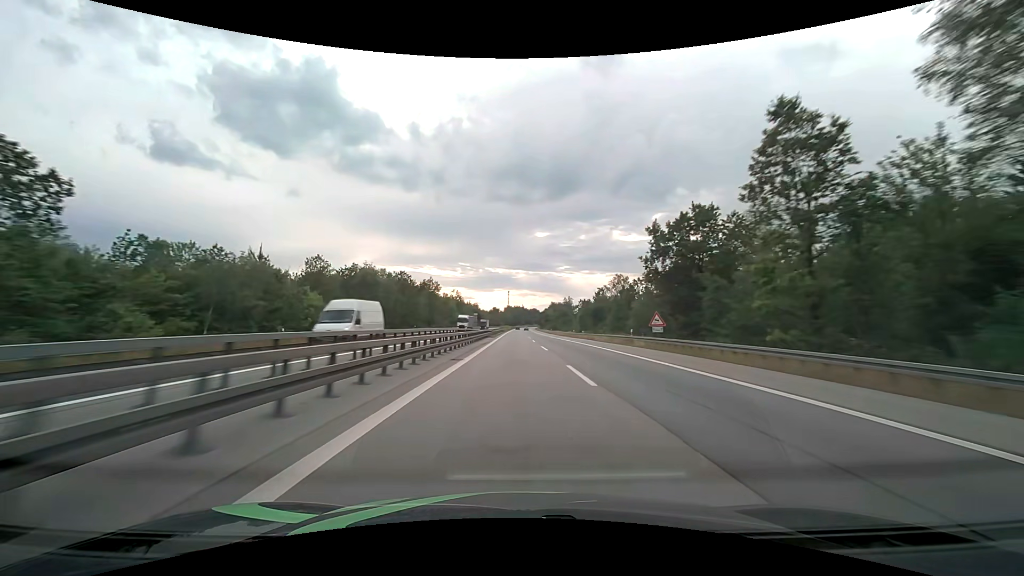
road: motorway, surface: asphalt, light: Day
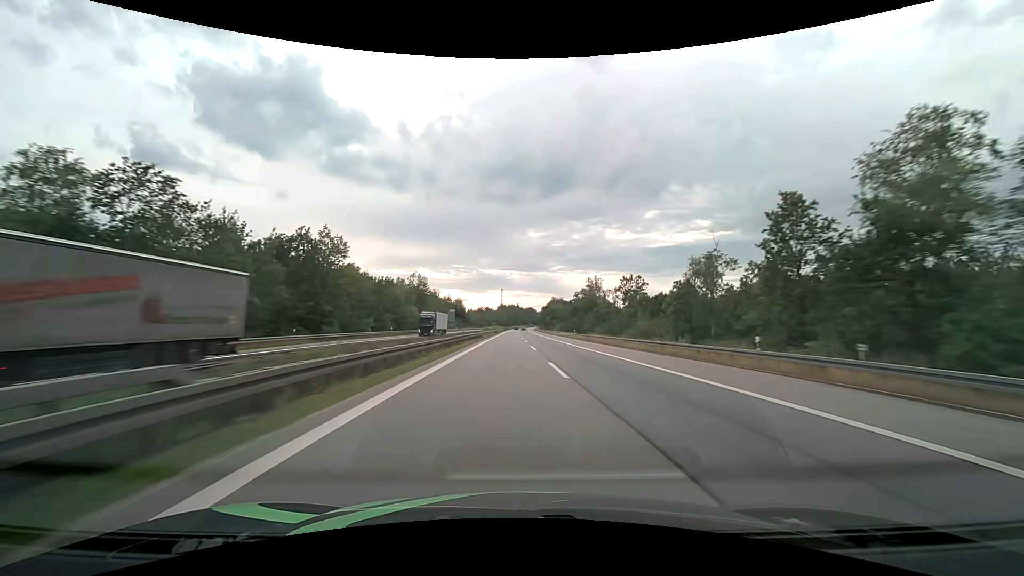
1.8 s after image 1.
(+0.2, +69.8) m; +1°
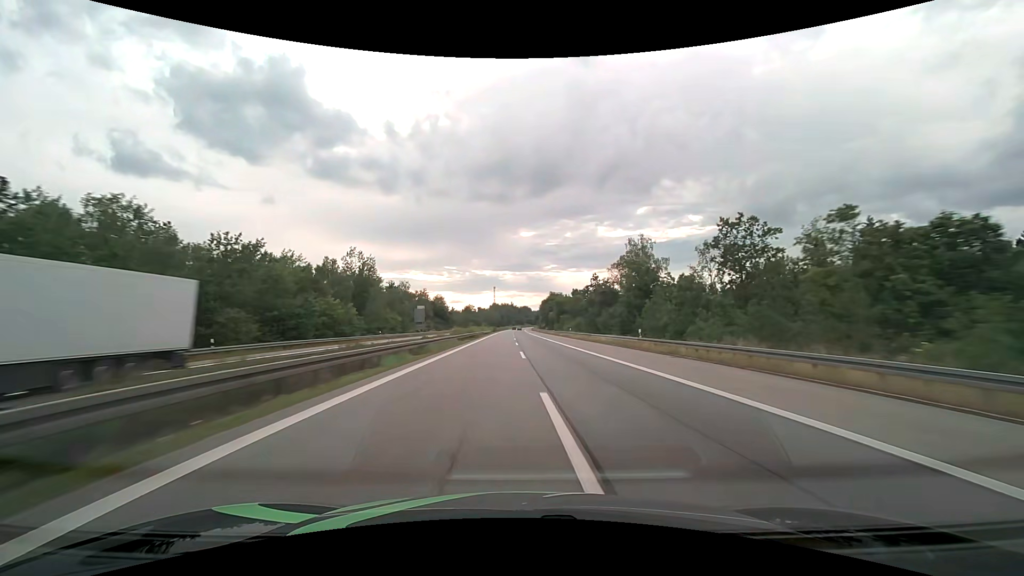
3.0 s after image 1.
(+0.3, +45.2) m; +1°
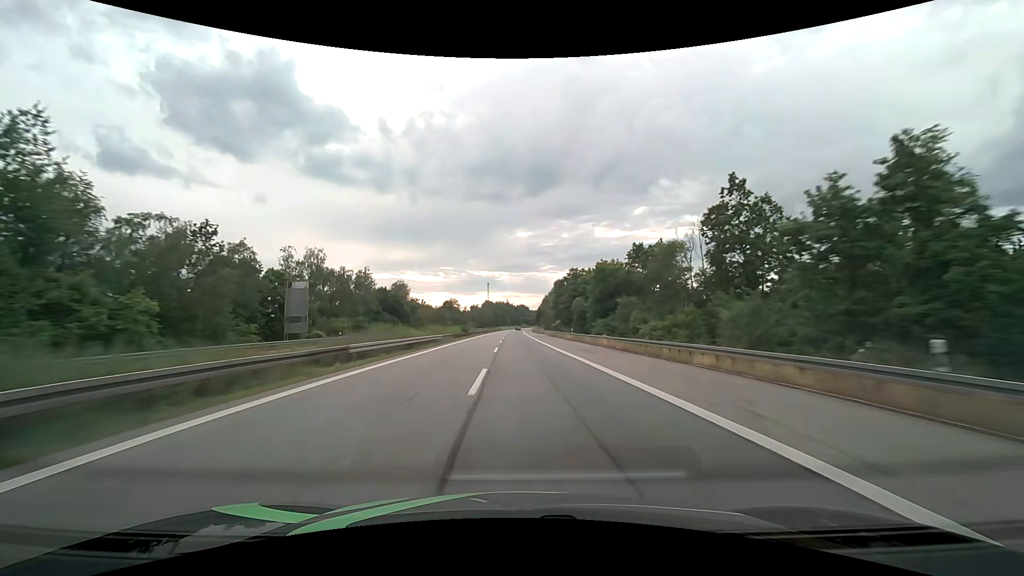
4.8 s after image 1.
(+0.2, +66.1) m; 0°
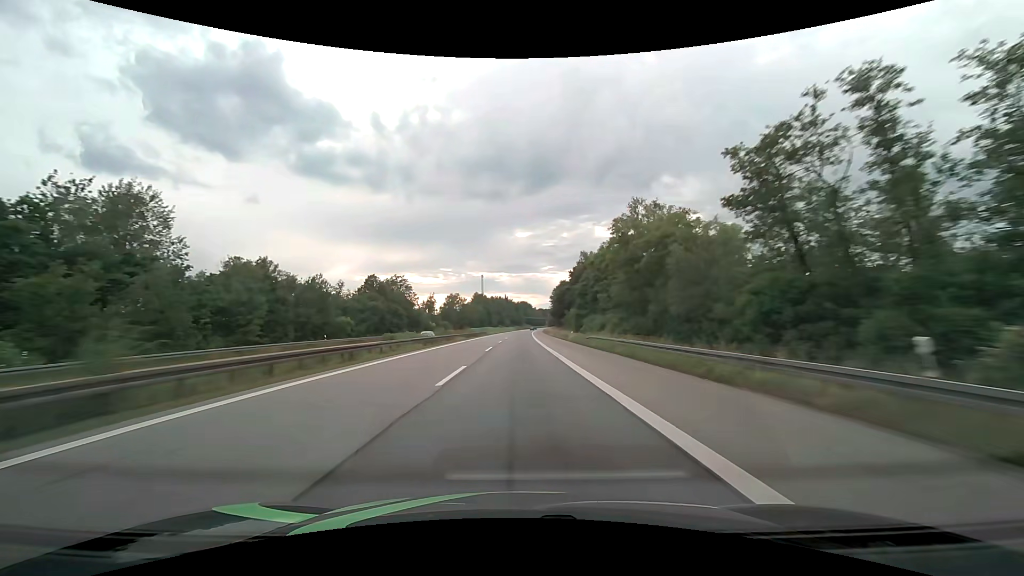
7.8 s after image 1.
(-0.4, +105.6) m; 0°
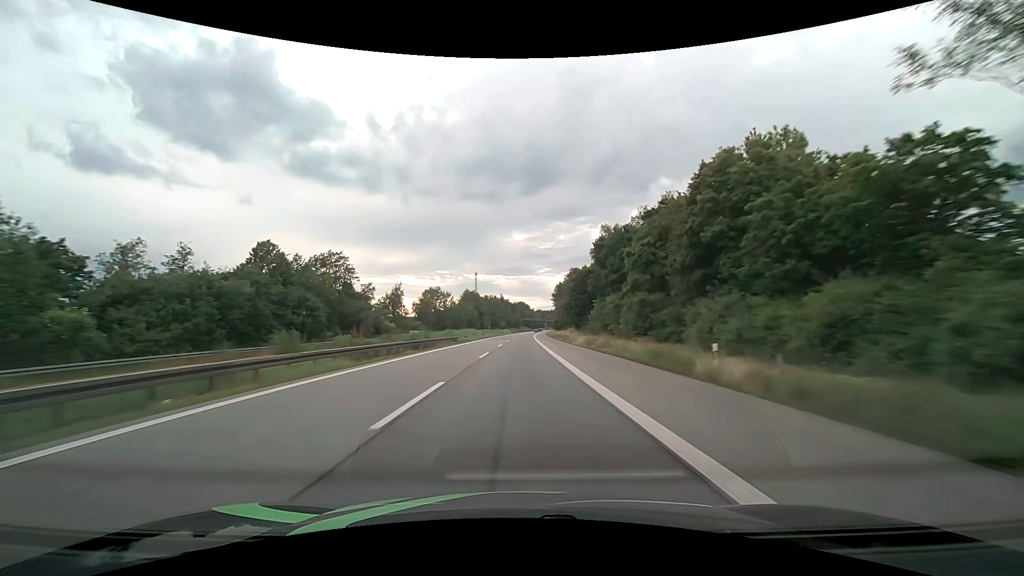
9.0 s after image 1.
(+0.1, +41.0) m; 0°
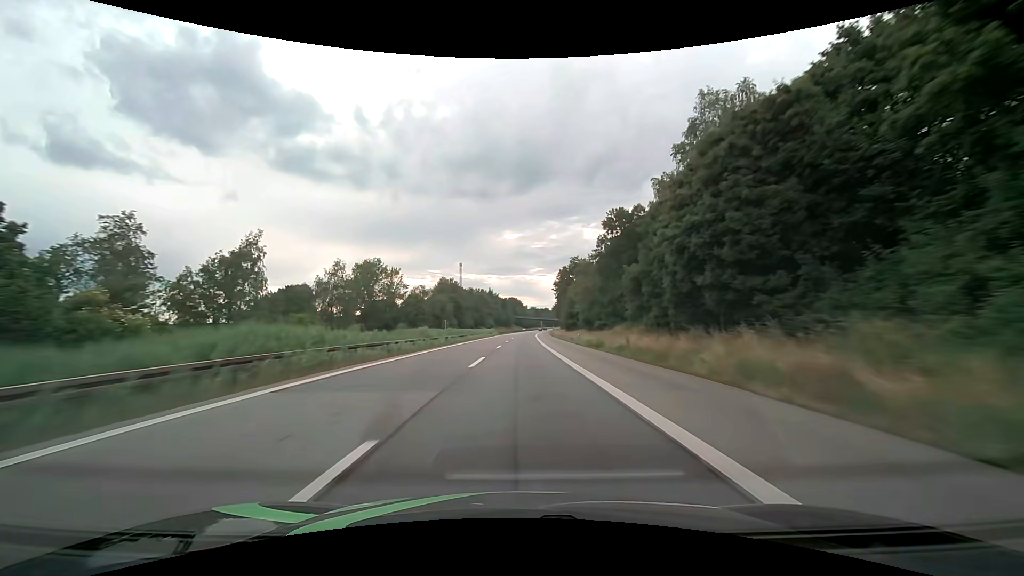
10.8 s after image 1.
(+0.4, +61.3) m; +1°
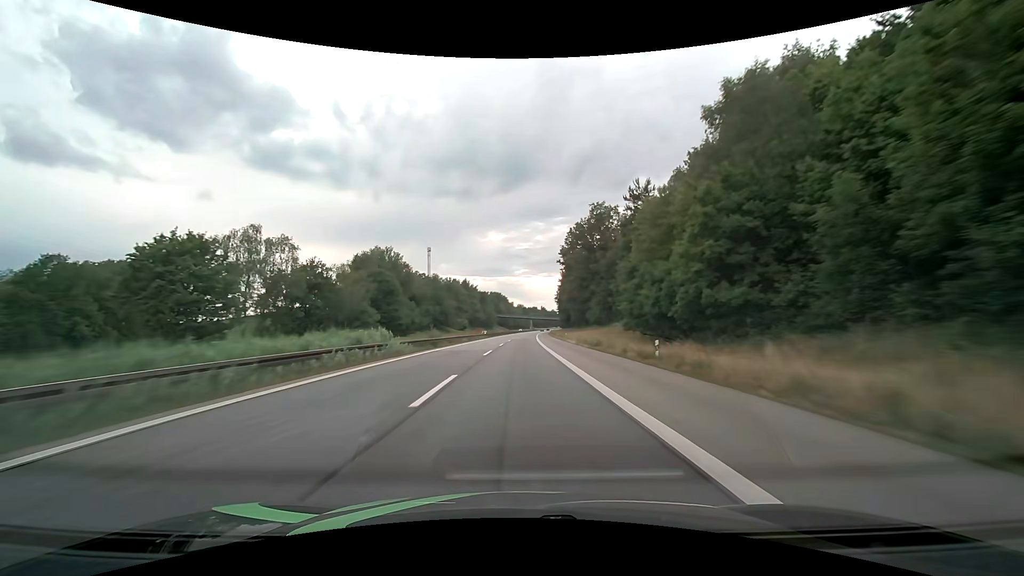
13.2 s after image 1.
(+1.1, +81.9) m; +2°
(0, +10) (0, +20) (0, +30) (0, +40) (0, +50) (+1, +60) (+1, +70) (+1, +80) (+1, +90) (+2, +100) m
